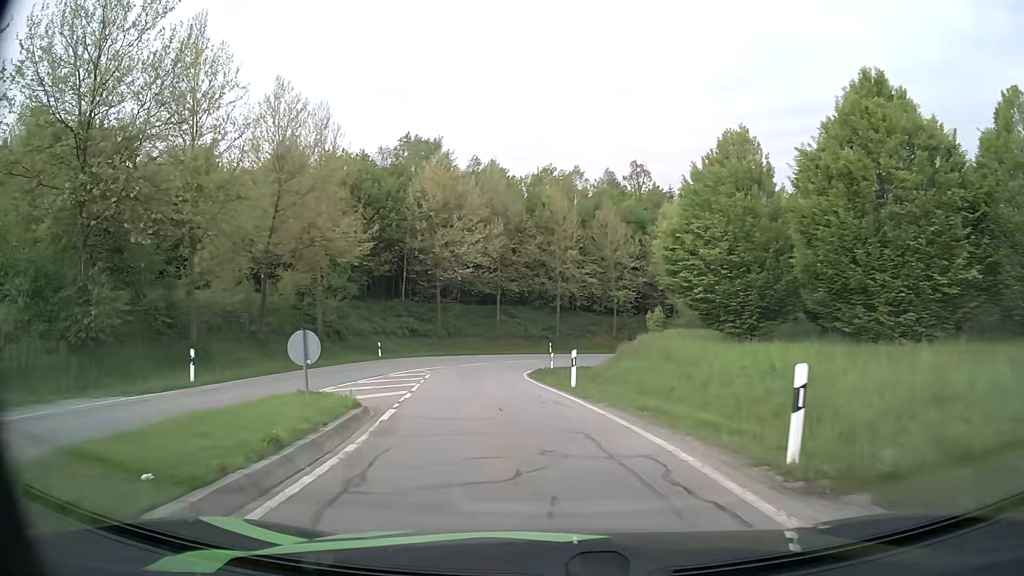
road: primary_link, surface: asphalt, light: Day
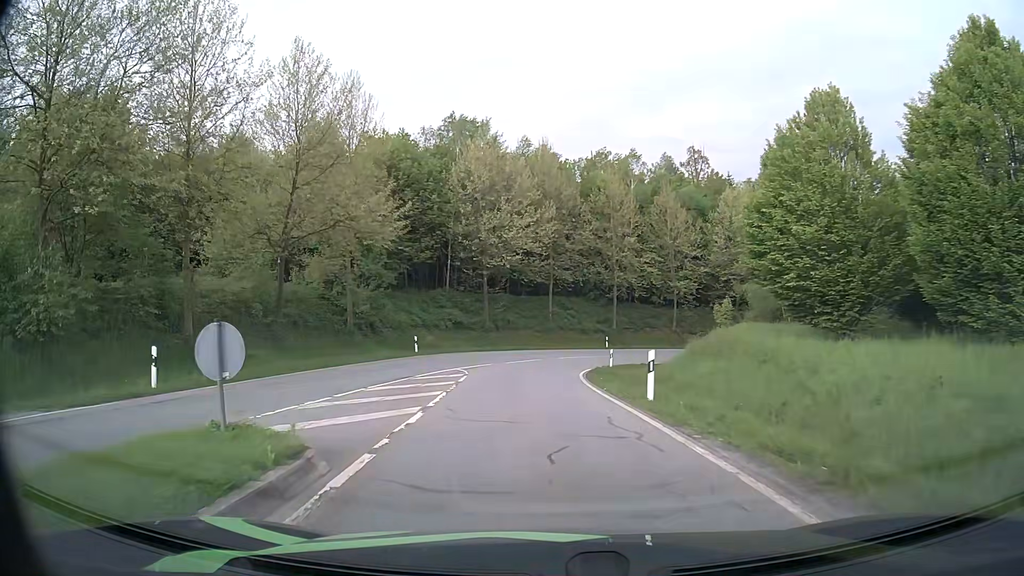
(-0.2, +5.0) m; -5°
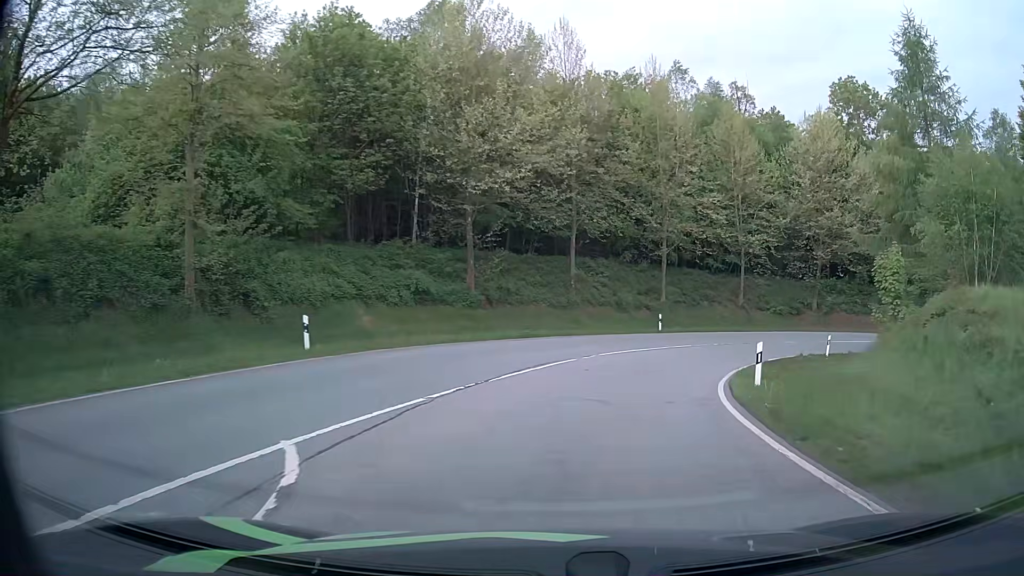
(-1.3, +21.6) m; -1°
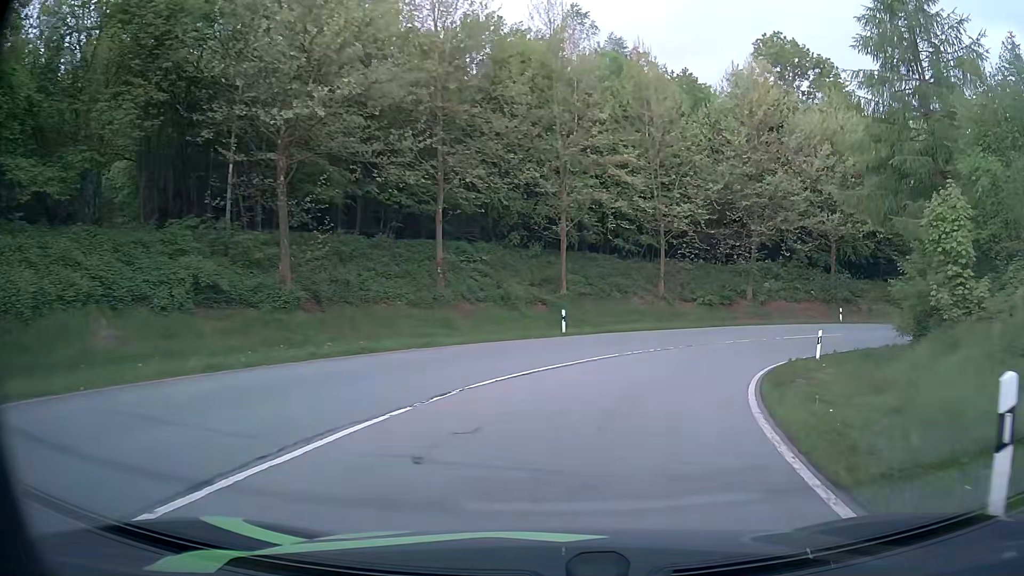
(+0.9, +11.2) m; +9°
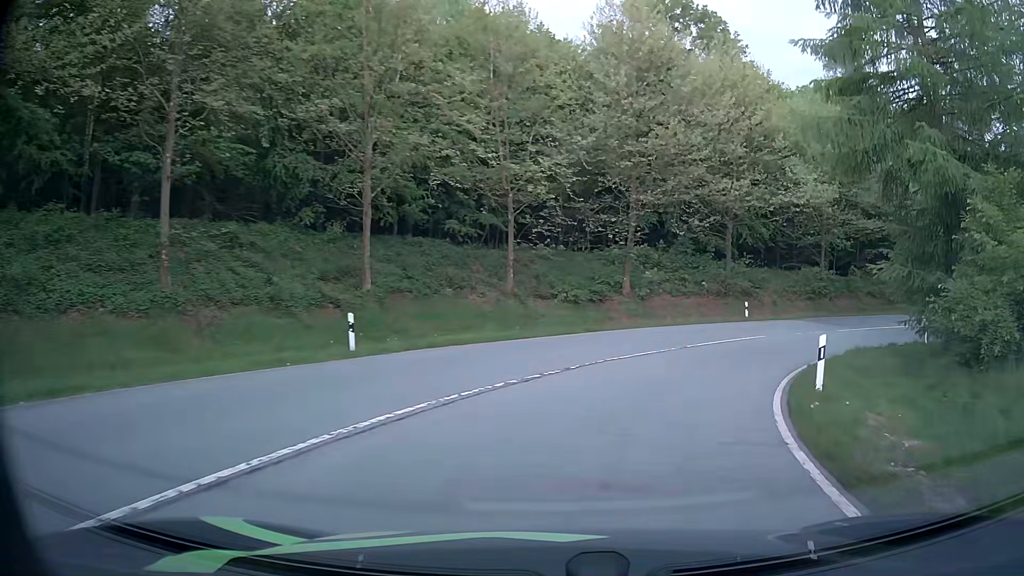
(+1.3, +11.2) m; +14°
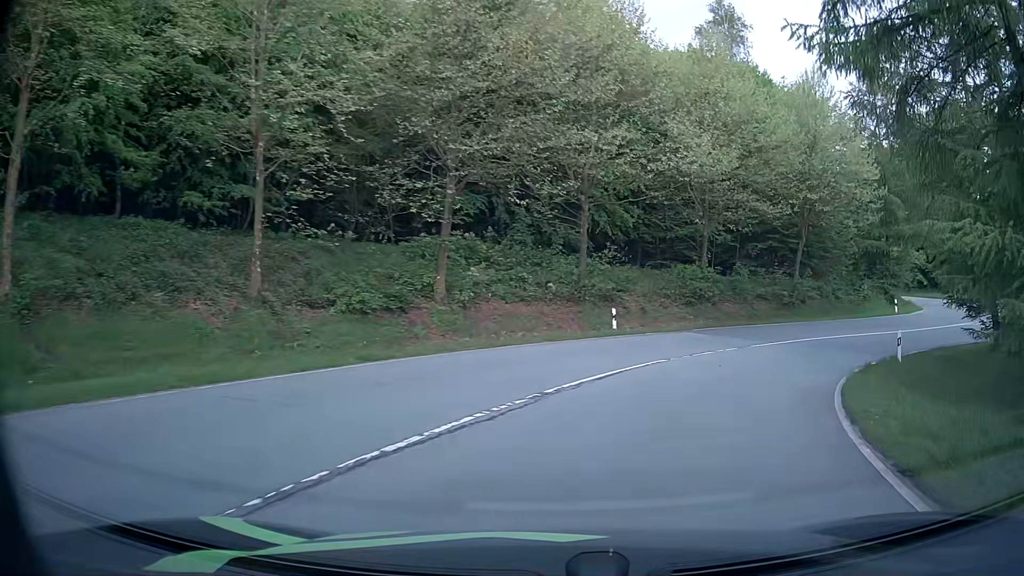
(+1.3, +11.2) m; +15°
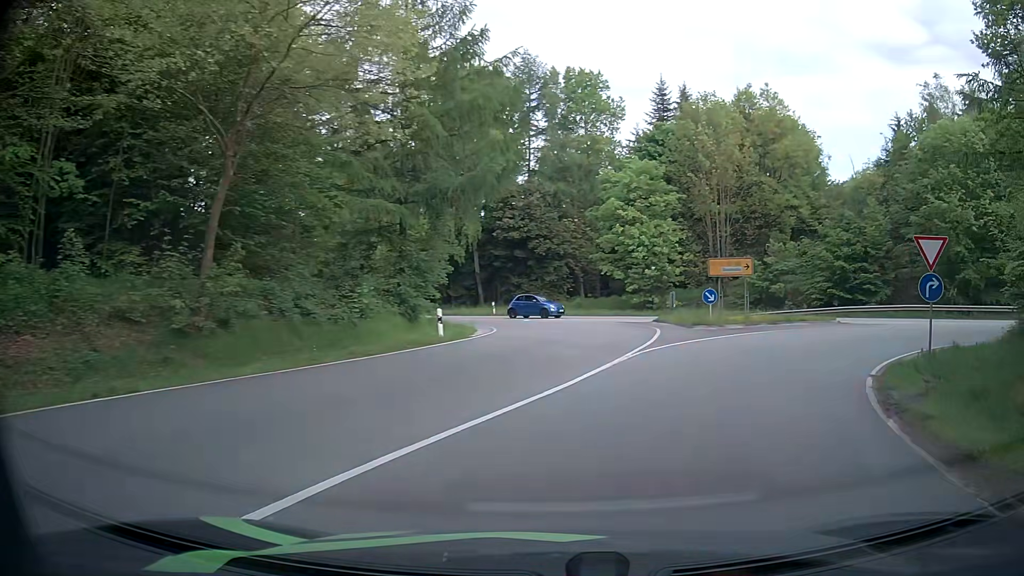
(+9.0, +23.7) m; +45°
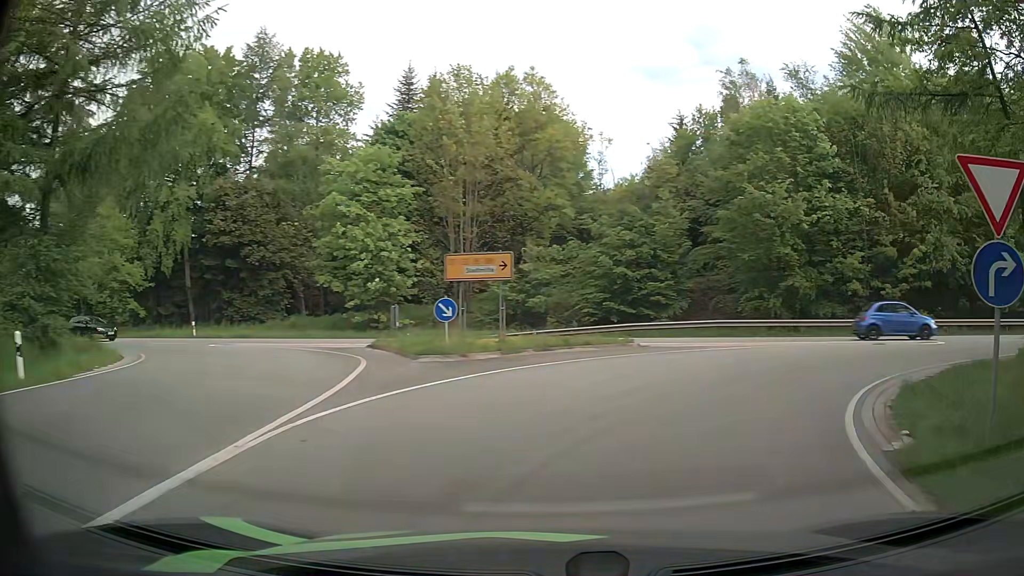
(+1.6, +9.3) m; +22°
(+2, +10) (+9, +17) (+19, +19) (+29, +19) (+39, +18) (+49, +17) (+59, +16) (+69, +15) (+78, +15) (+88, +14) m
